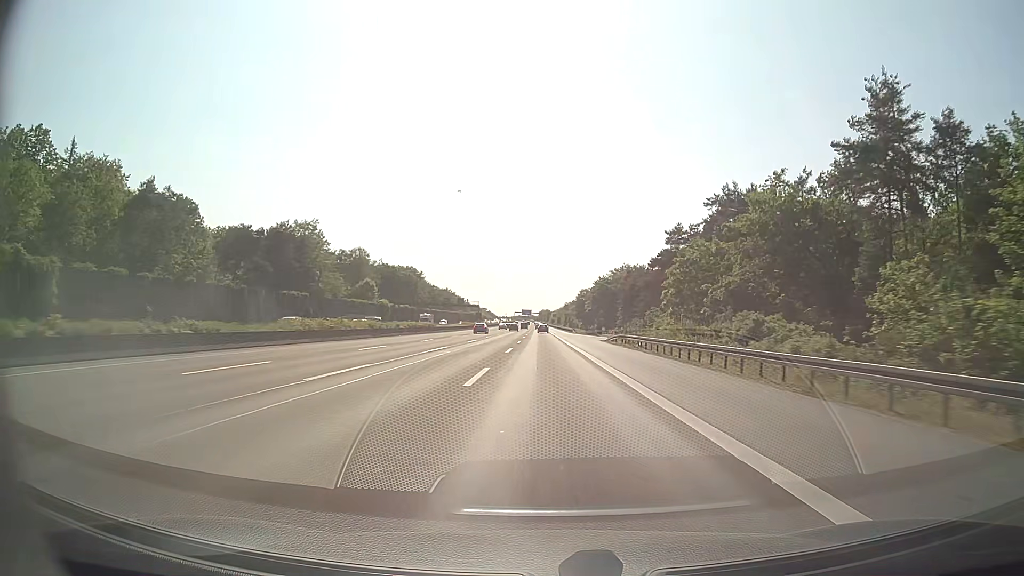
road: motorway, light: Day
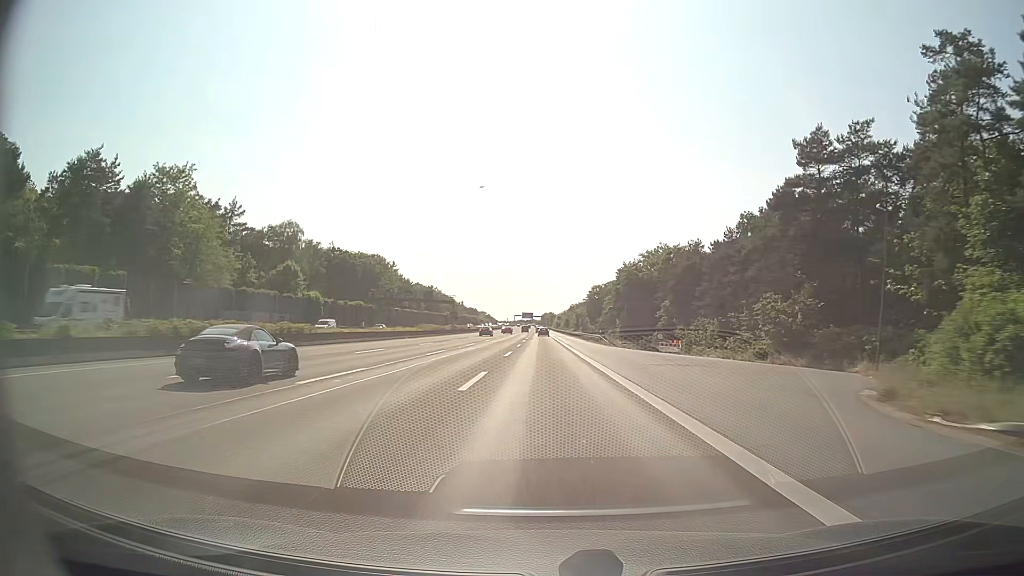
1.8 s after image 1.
(-0.1, +54.2) m; 0°
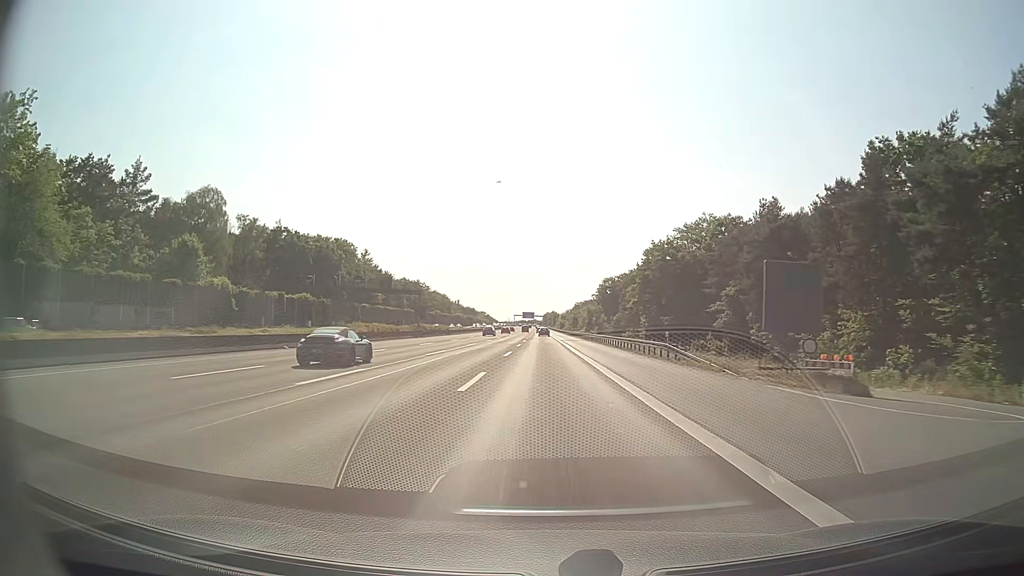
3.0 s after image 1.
(0.0, +35.6) m; 0°
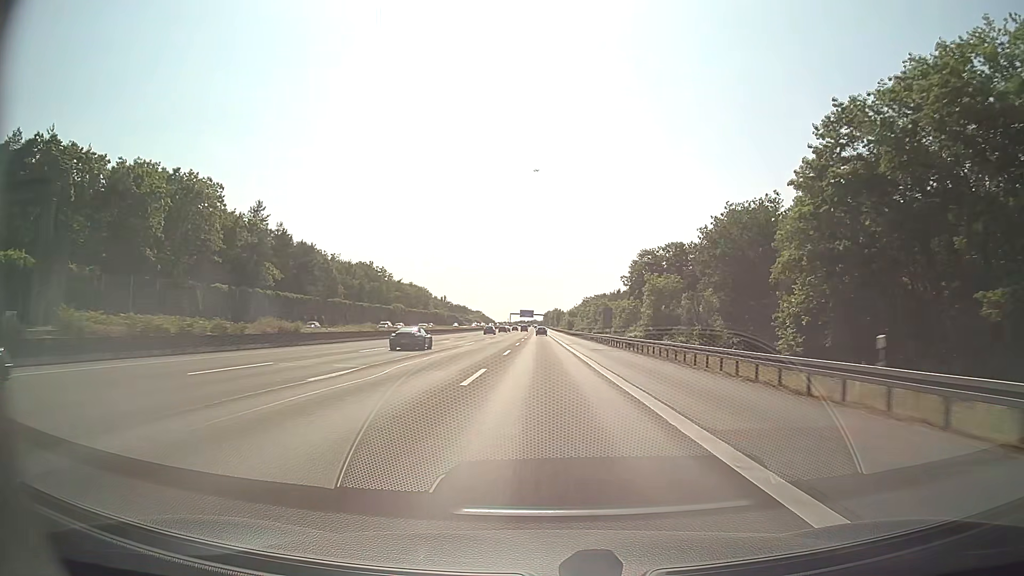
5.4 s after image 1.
(-0.1, +70.5) m; 0°
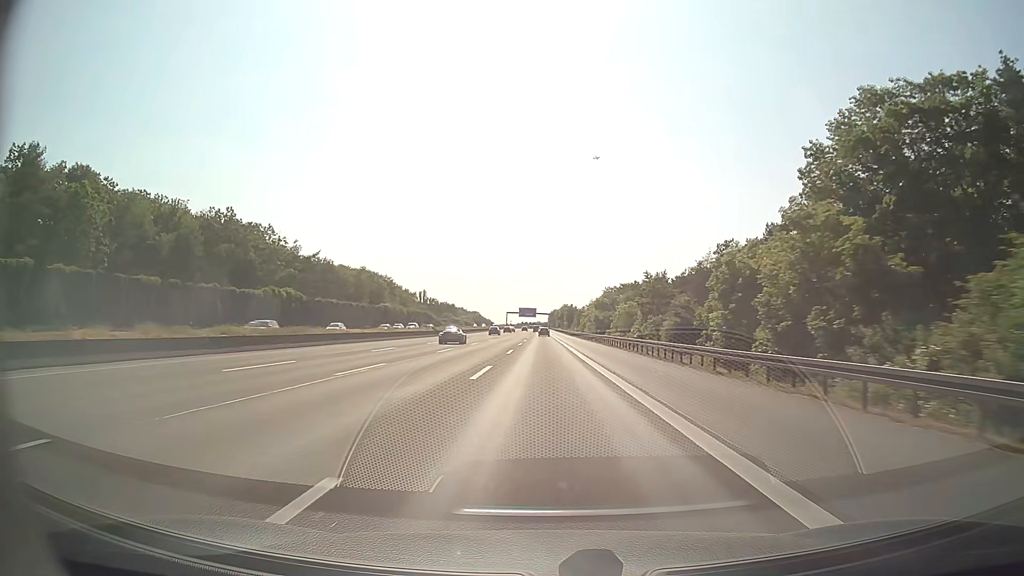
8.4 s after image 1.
(-0.4, +87.3) m; -1°
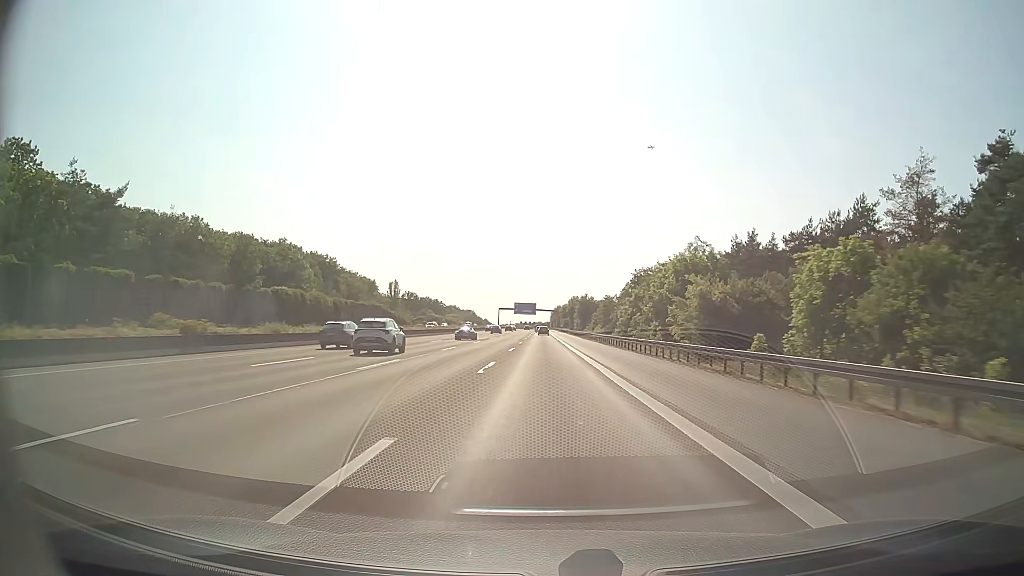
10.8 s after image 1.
(+0.1, +69.6) m; 0°
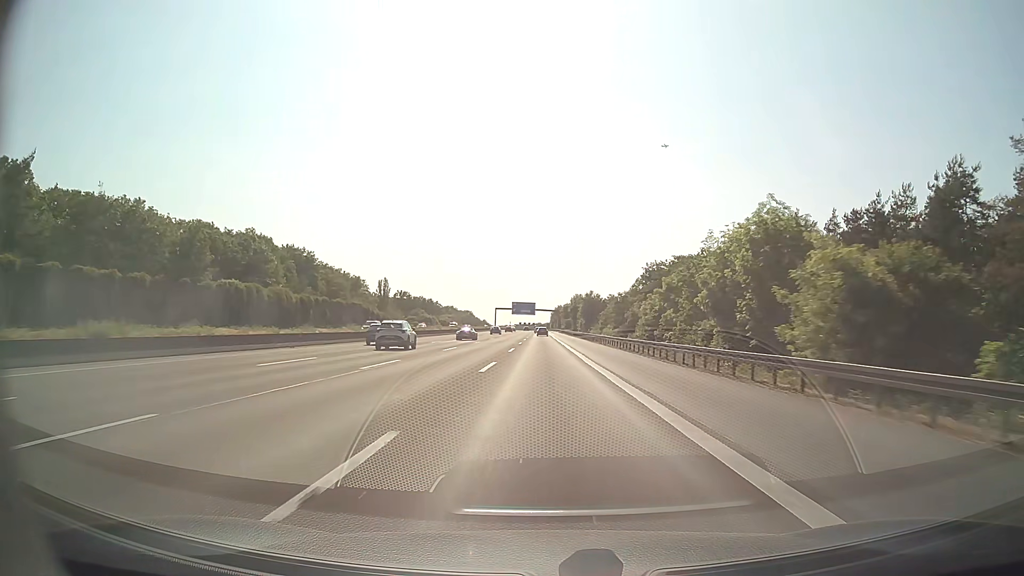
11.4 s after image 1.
(0.0, +17.4) m; 0°
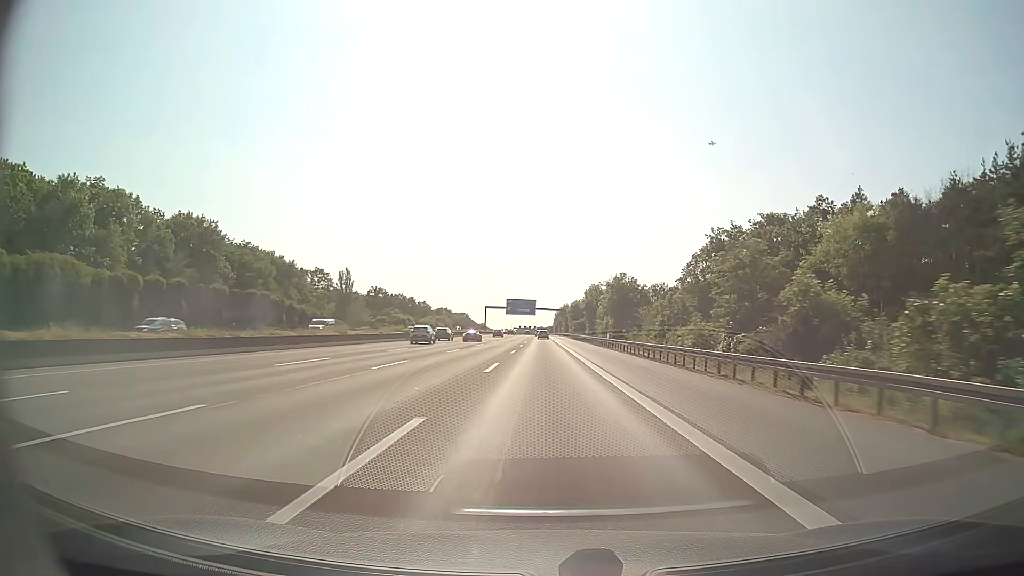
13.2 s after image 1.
(-0.1, +52.2) m; 0°
(0, +10) (0, +20) (0, +30) (0, +40) (0, +50) (0, +60) (0, +70) (0, +80) (0, +90) (0, +100) m
